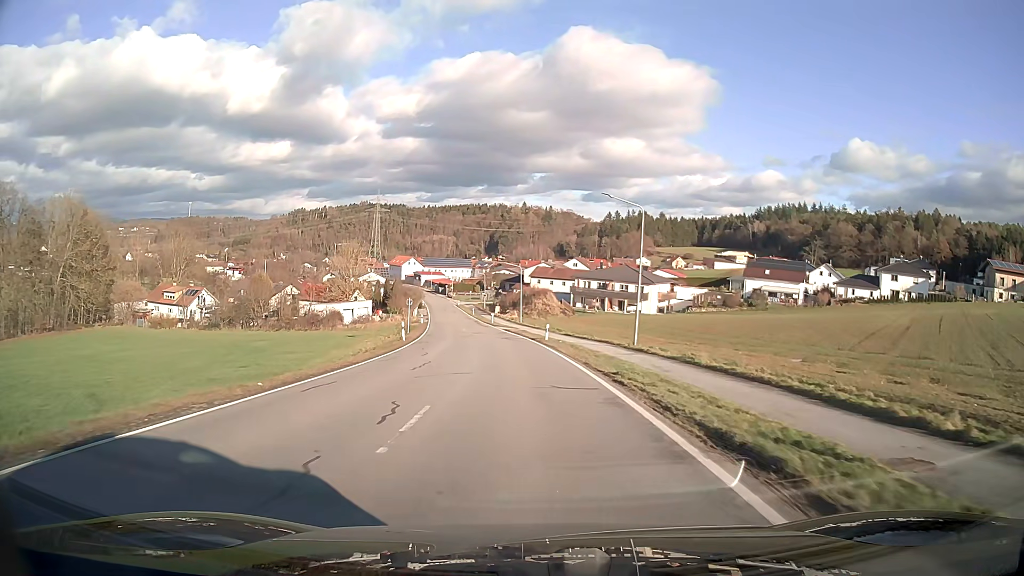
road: secondary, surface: asphalt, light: Day
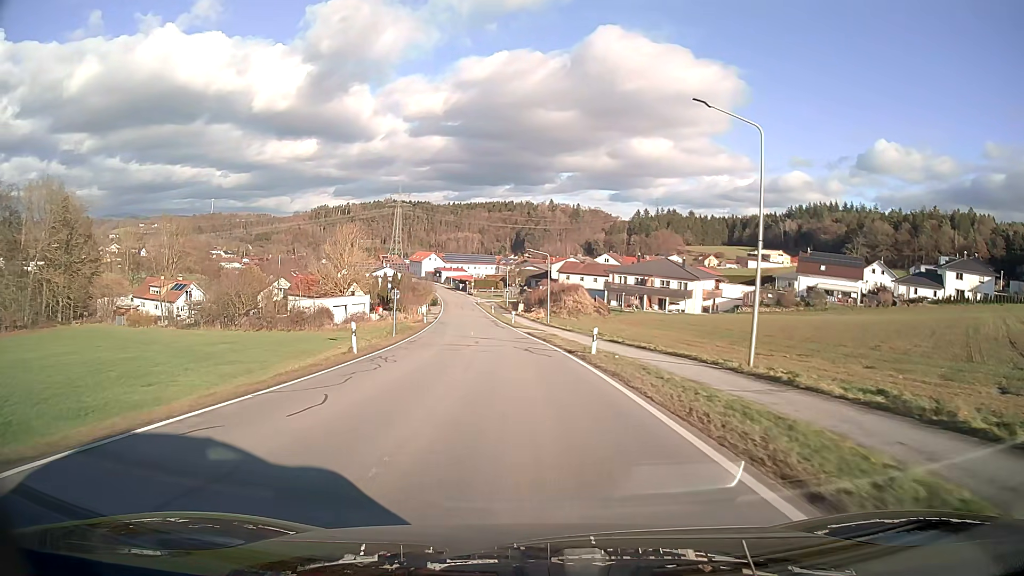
(-0.3, +15.3) m; -2°
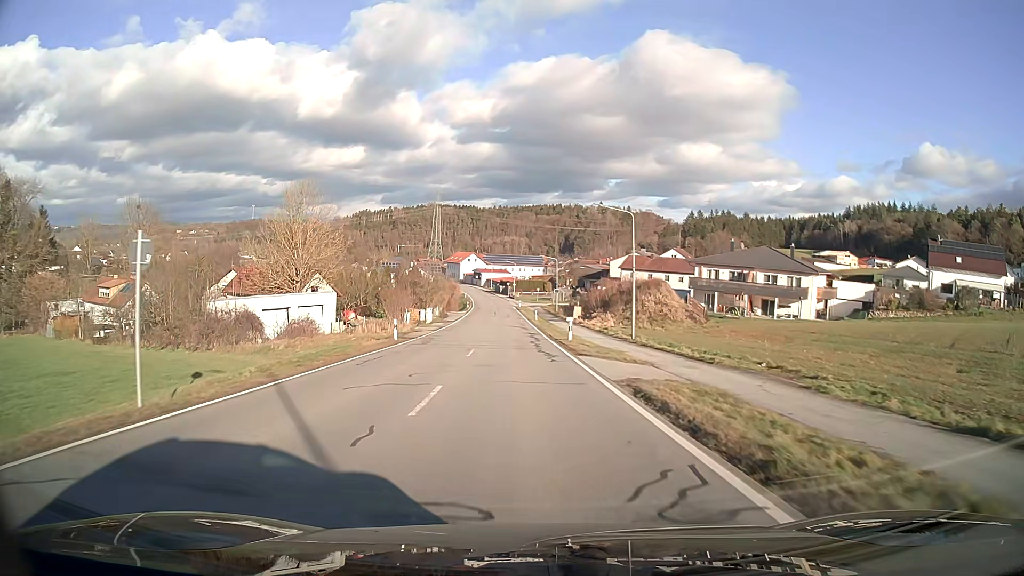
(-1.1, +30.6) m; -4°
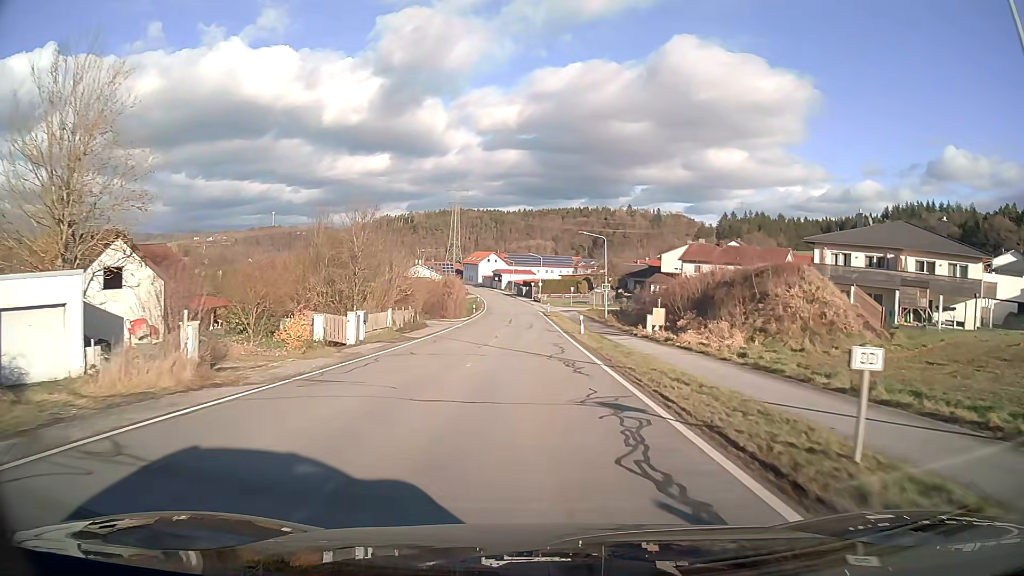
(-0.7, +30.4) m; -2°
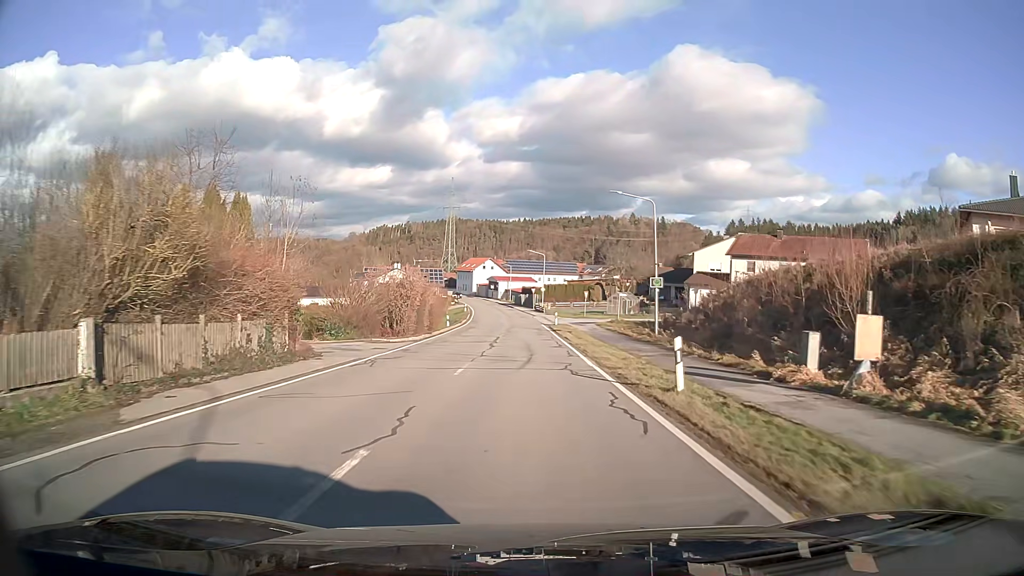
(0.0, +22.8) m; 0°
(0, +10) (0, +20) (0, +30) (0, +40) (0, +50) (-1, +60) (-1, +70) (-2, +80) (-3, +90) (-5, +100) m
